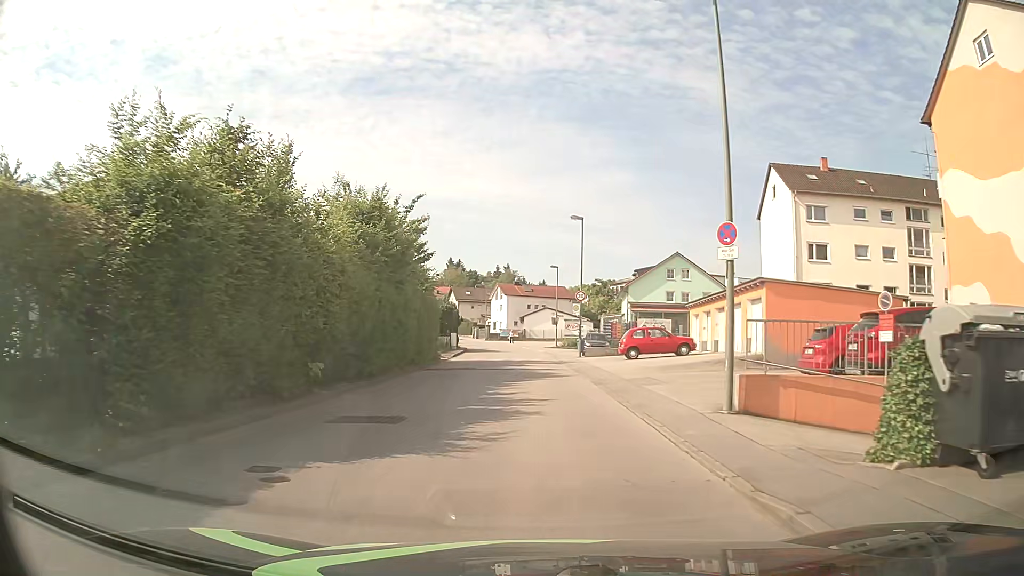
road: unclassified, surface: asphalt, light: Day
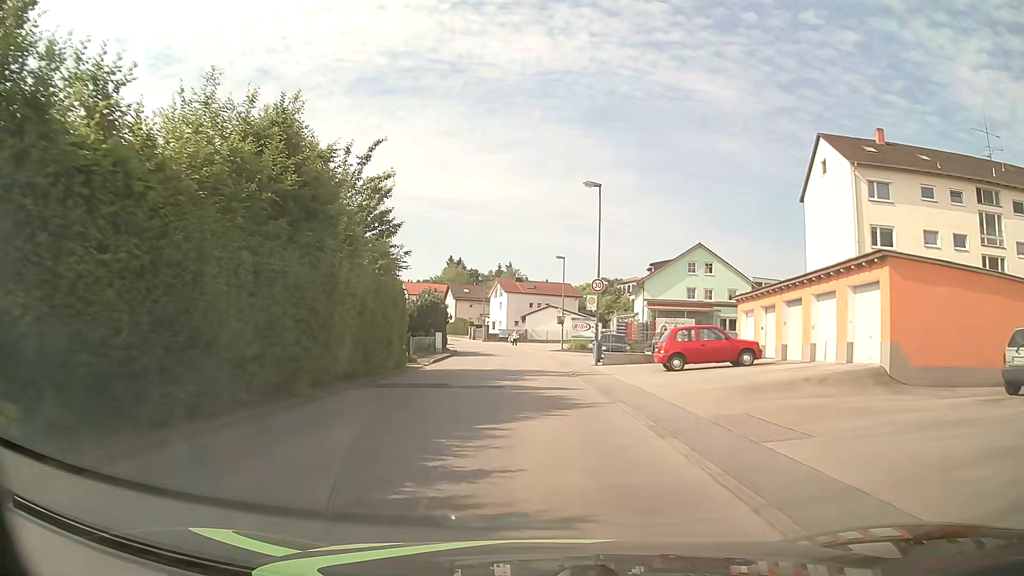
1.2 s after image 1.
(-0.1, +9.2) m; 0°
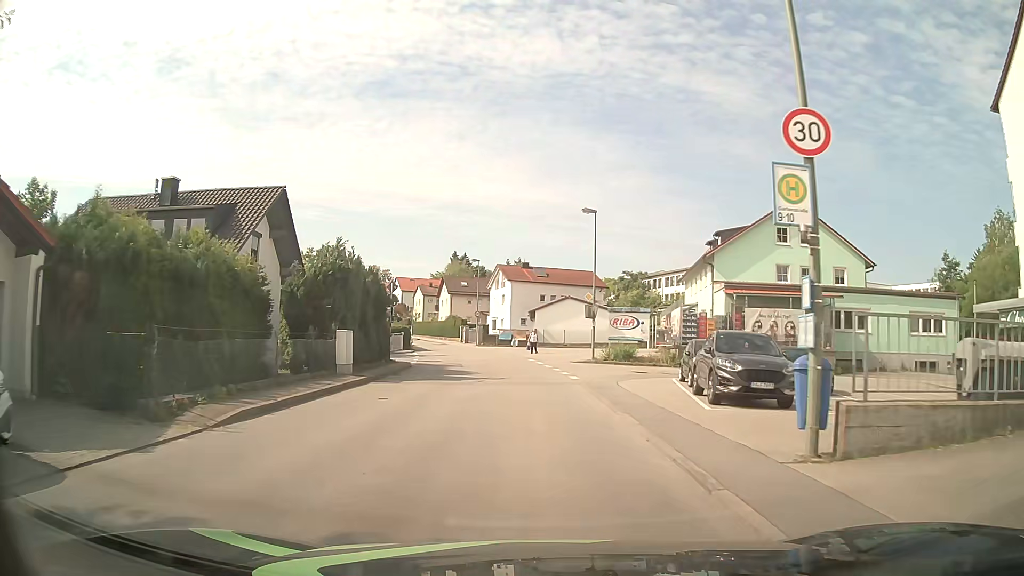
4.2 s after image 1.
(-0.2, +23.1) m; -1°
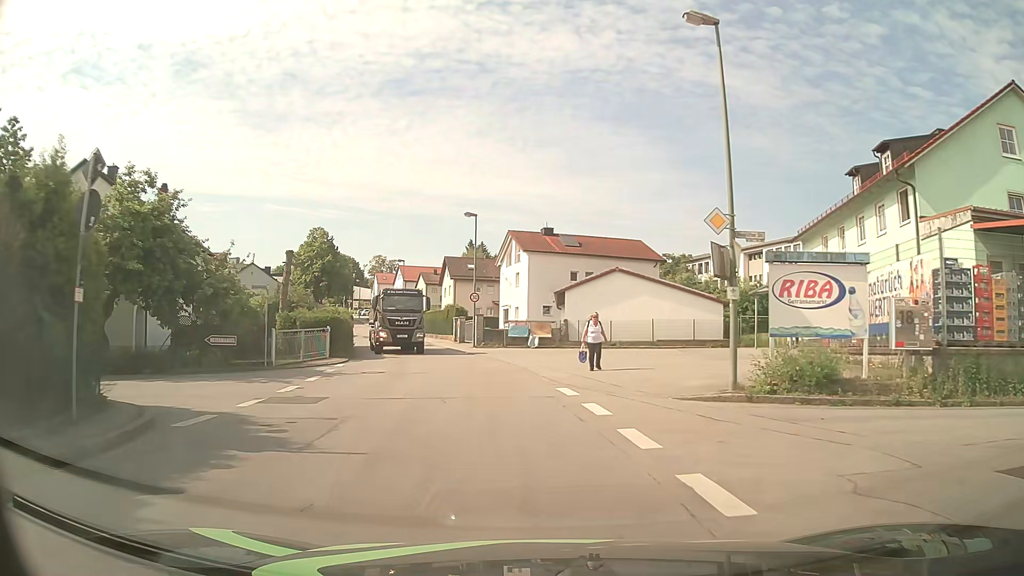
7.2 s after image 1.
(-0.5, +23.1) m; -2°
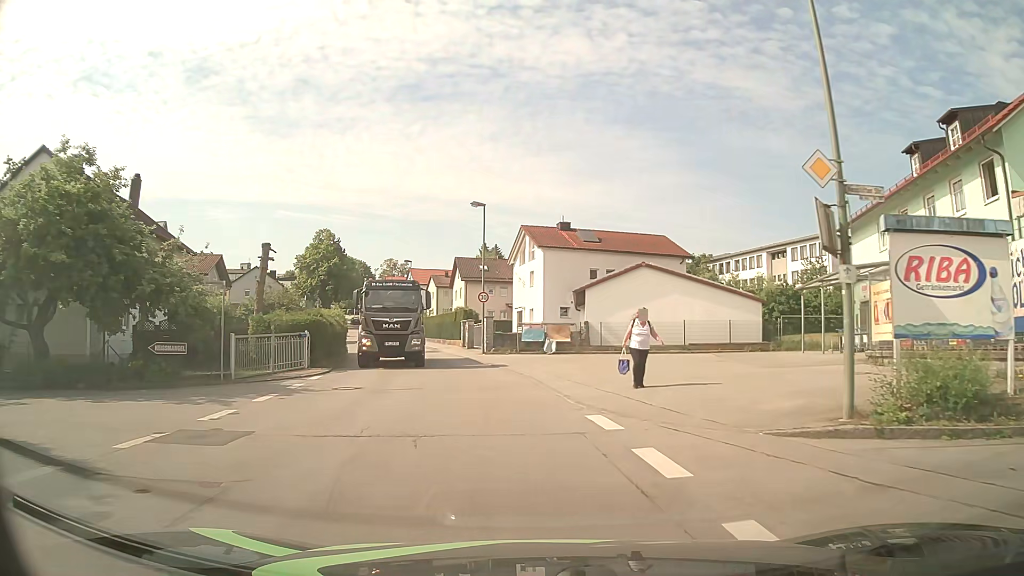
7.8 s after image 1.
(-0.1, +4.7) m; -1°
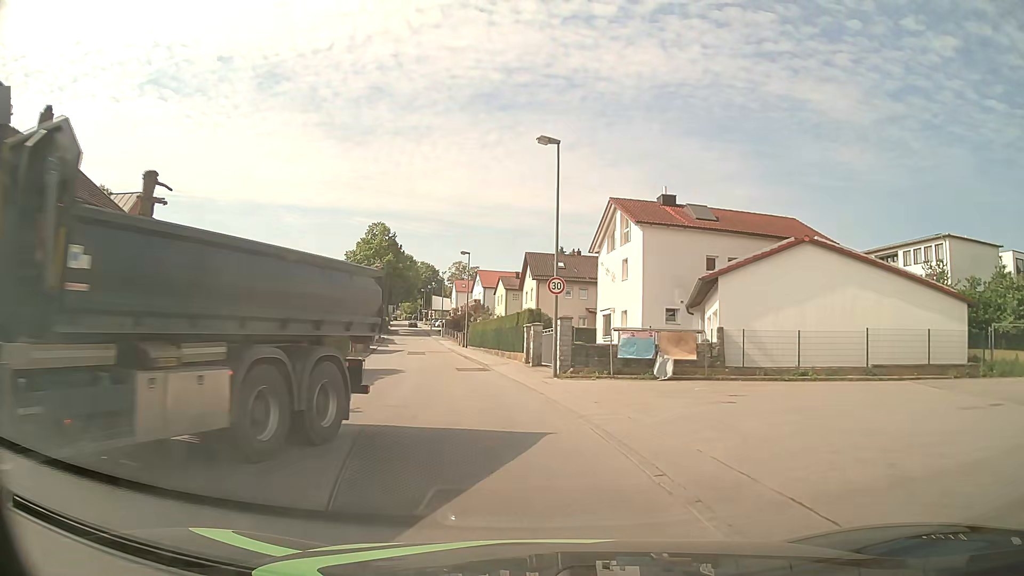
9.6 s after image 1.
(-0.8, +13.8) m; -7°
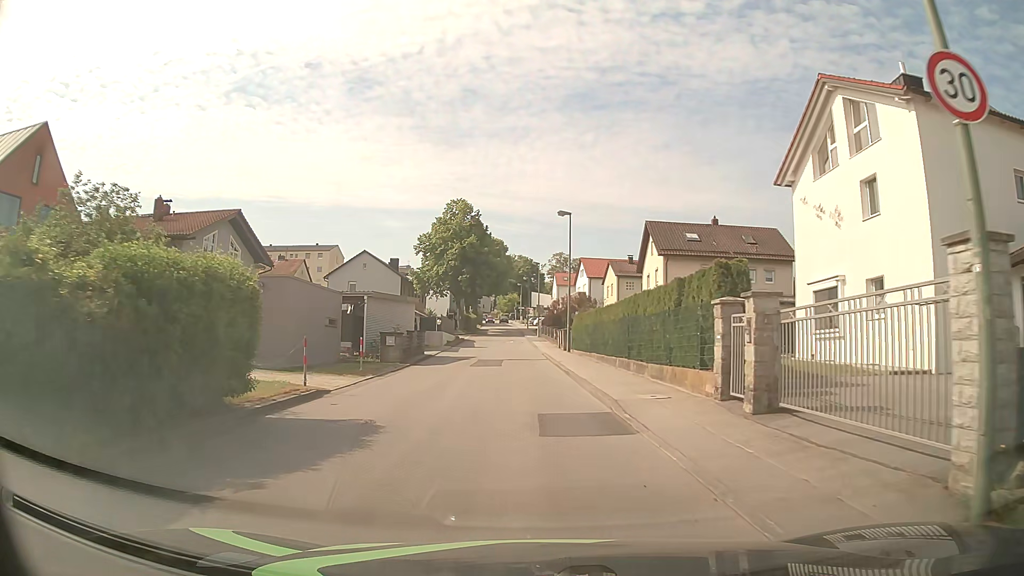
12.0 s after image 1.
(-1.5, +18.3) m; -9°
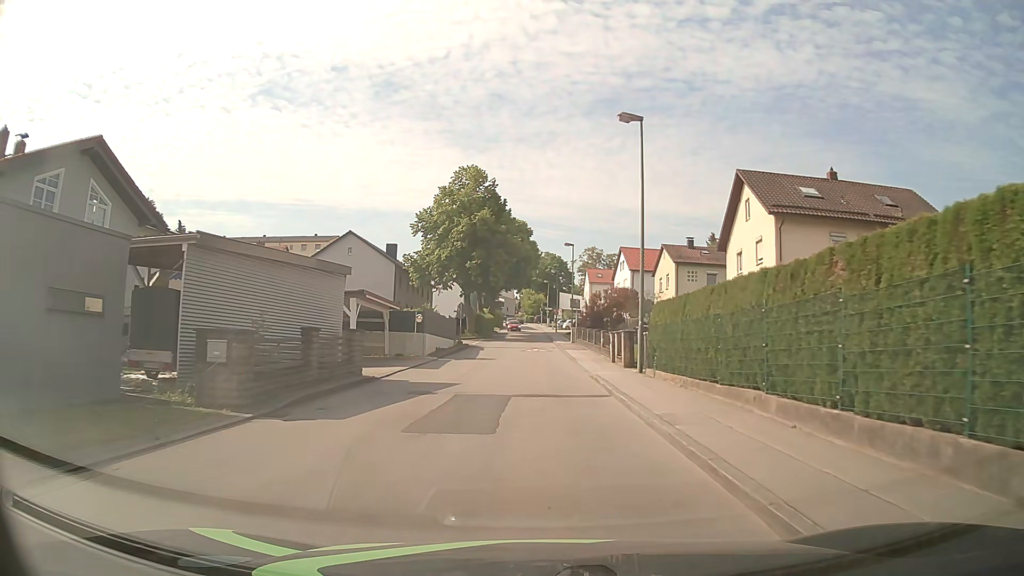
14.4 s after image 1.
(-0.4, +18.5) m; -2°
(0, +10) (0, +20) (0, +30) (0, +40) (0, +50) (0, +60) (0, +70) (0, +80) (0, +90) (0, +100) m
